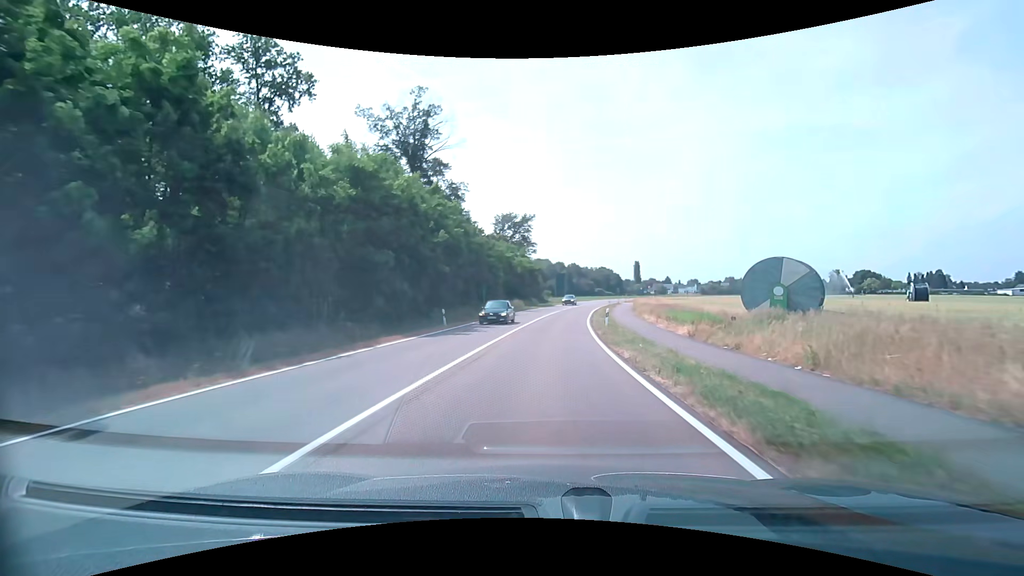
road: tertiary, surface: asphalt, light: Day
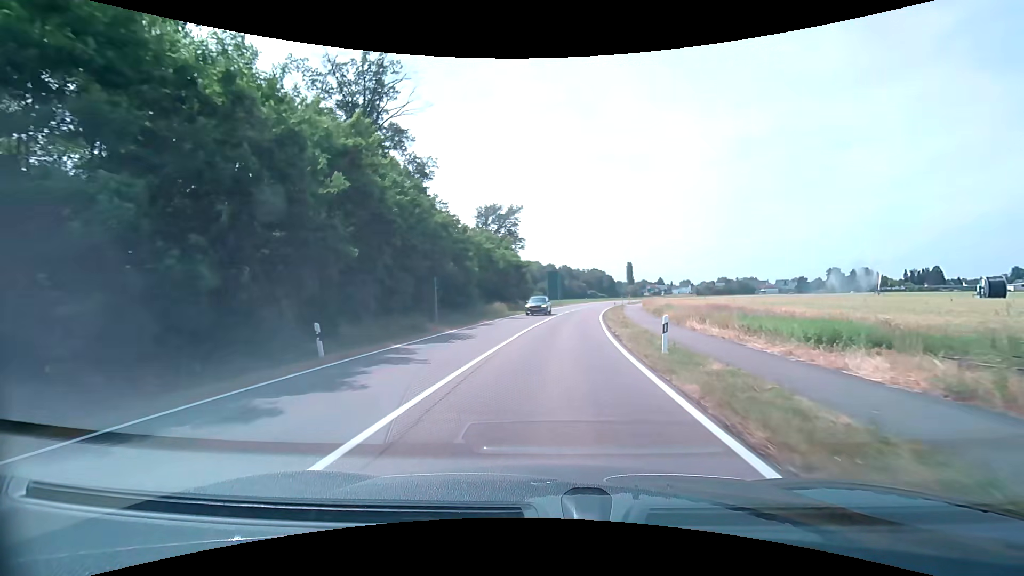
(+0.1, +15.0) m; +1°
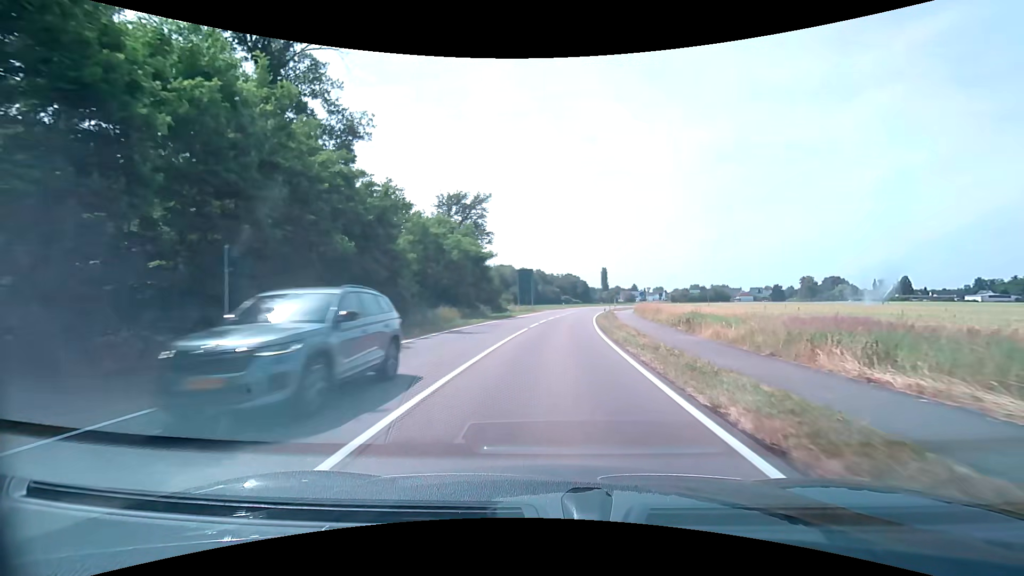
(+0.4, +14.9) m; +3°
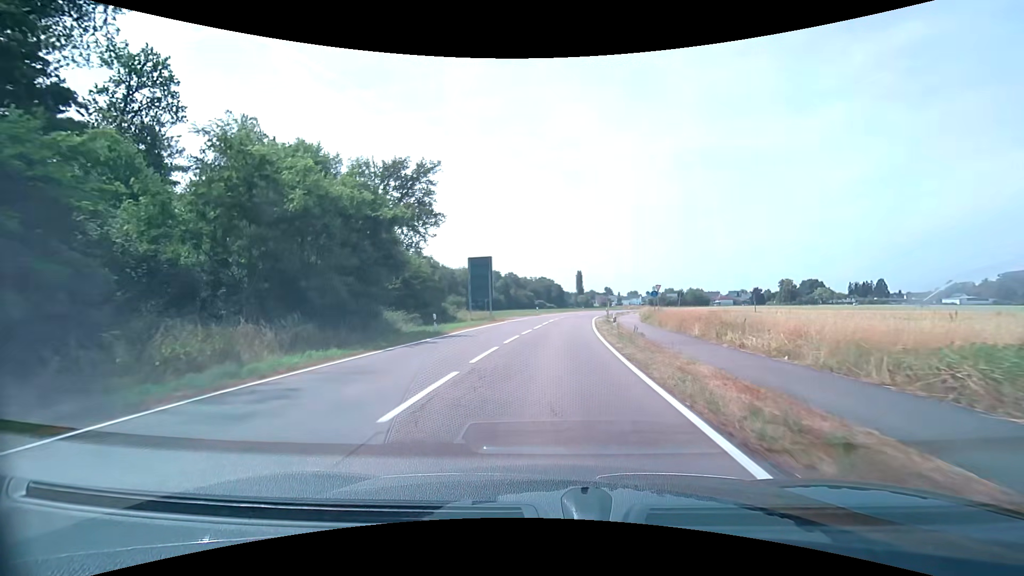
(+0.8, +22.1) m; +3°
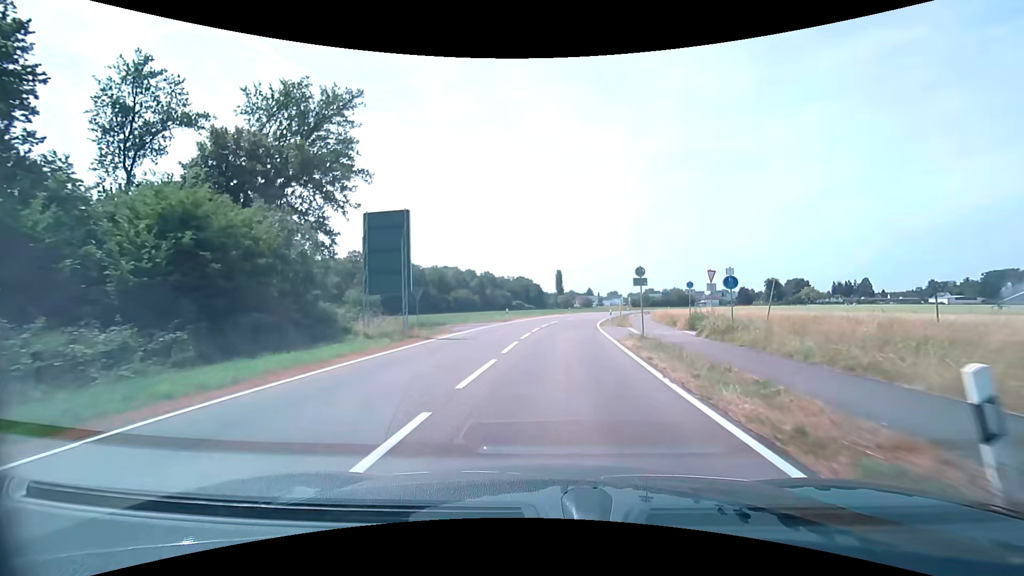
(+0.4, +21.7) m; +2°
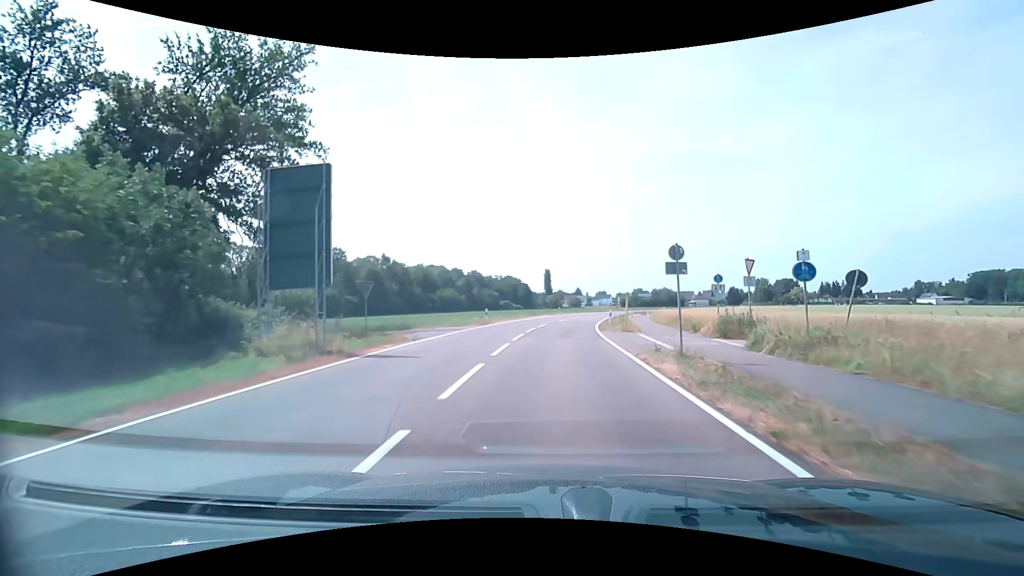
(+0.1, +7.2) m; +1°
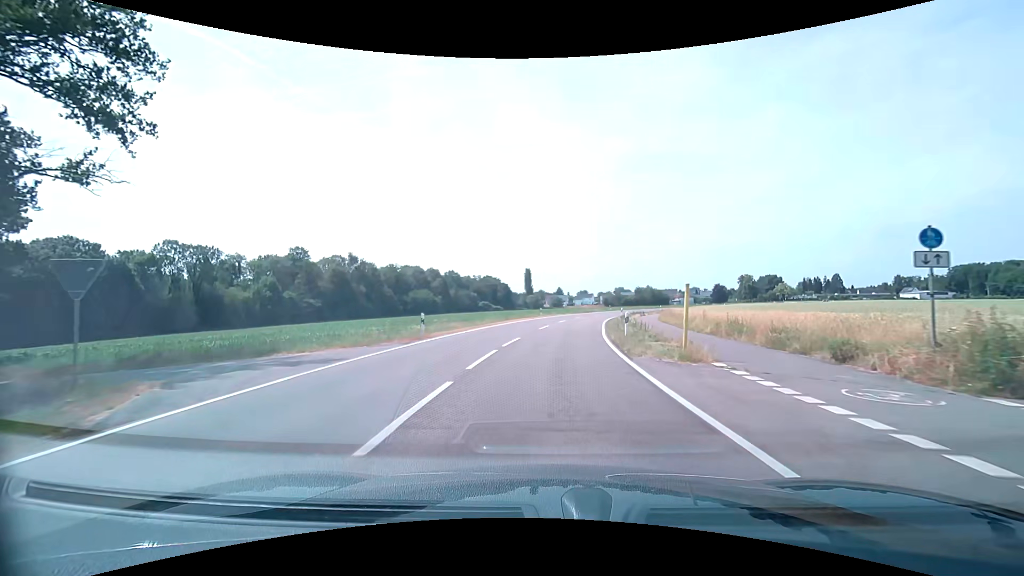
(+0.3, +14.4) m; +2°
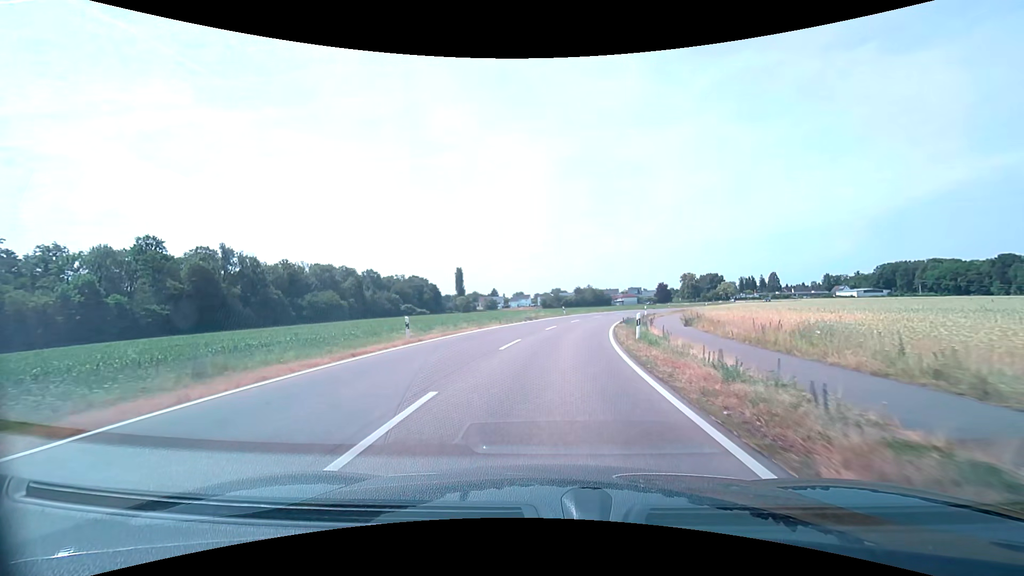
(+2.3, +36.6) m; +7°
(0, +10) (+1, +20) (+1, +30) (+3, +40) (+5, +50) (+8, +59) (+12, +68) (+16, +78) (+21, +86) (+25, +95) m
